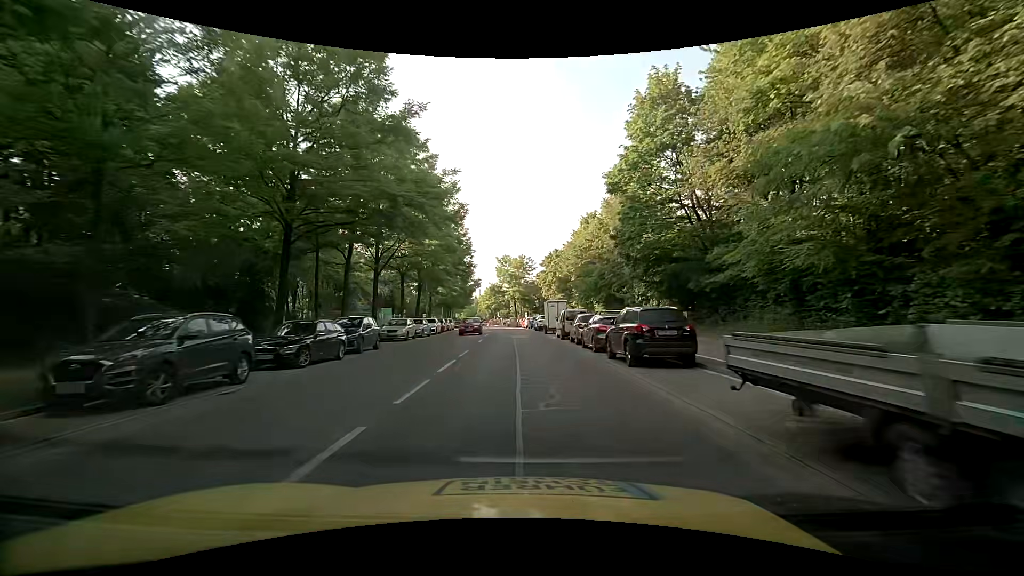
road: secondary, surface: asphalt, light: Day
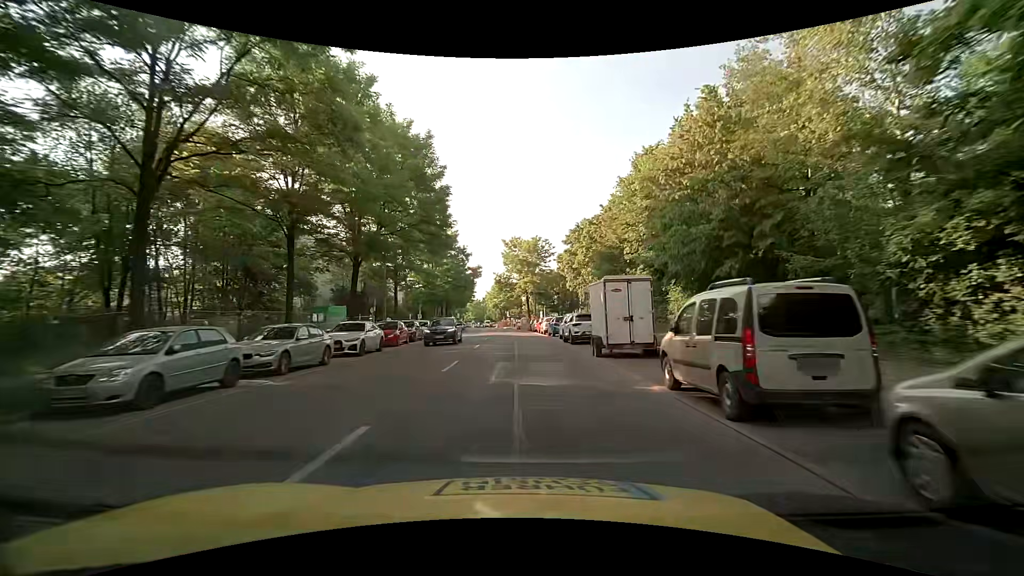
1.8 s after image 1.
(-0.4, +23.0) m; -2°
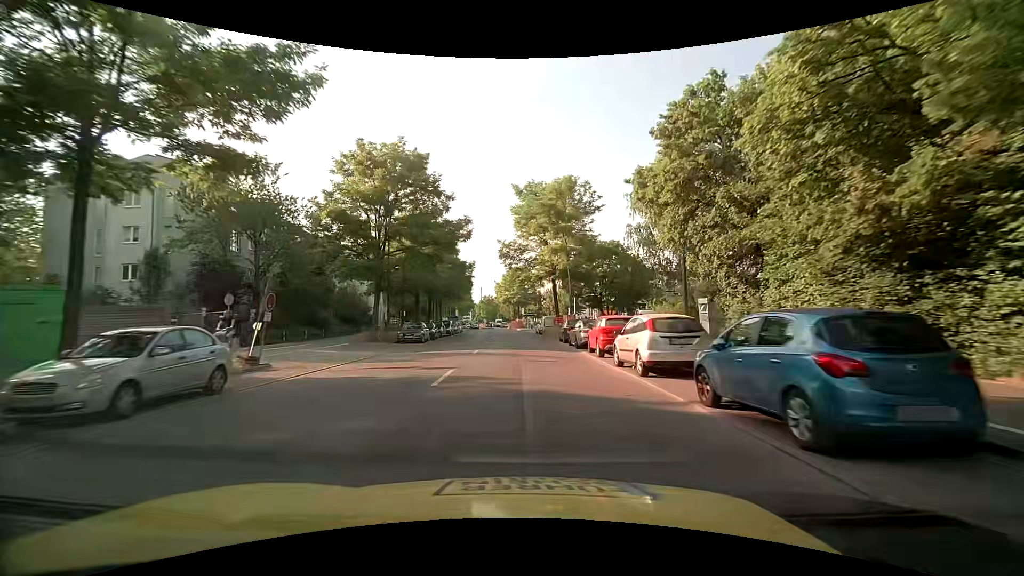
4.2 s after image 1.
(-0.8, +31.1) m; -2°
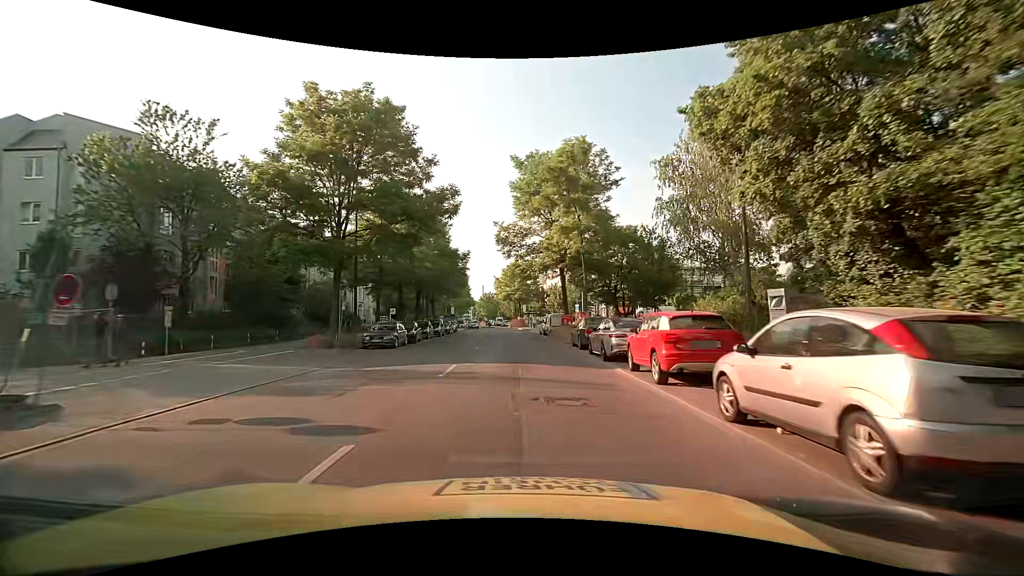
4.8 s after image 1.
(0.0, +7.8) m; 0°
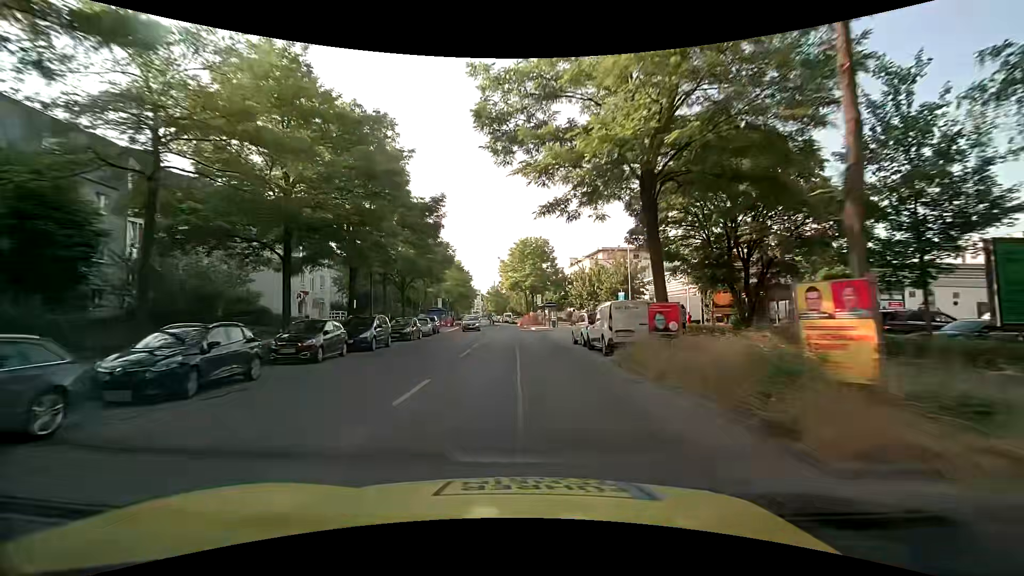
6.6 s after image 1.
(-0.2, +23.3) m; -1°
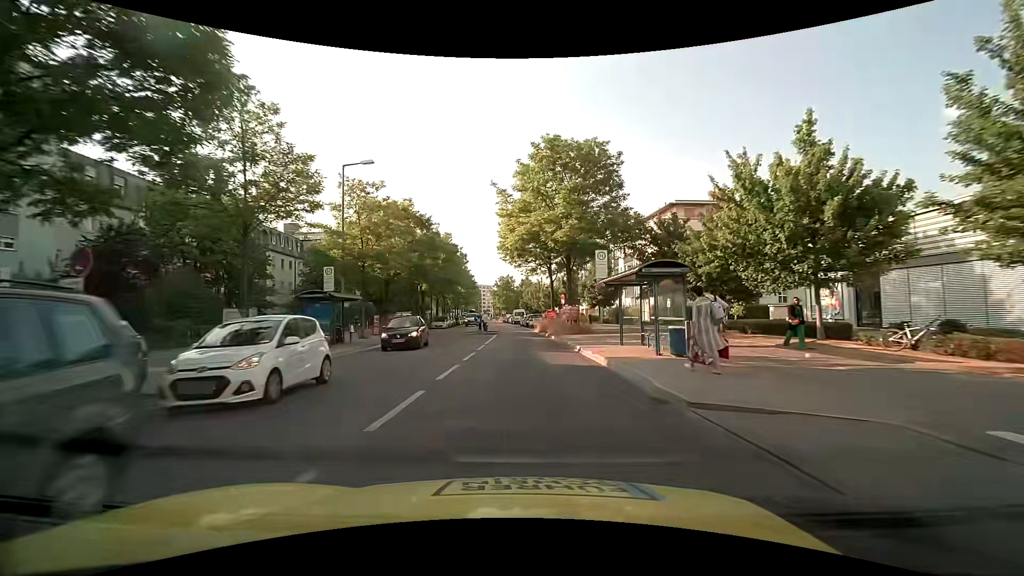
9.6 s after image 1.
(-0.8, +38.3) m; -2°
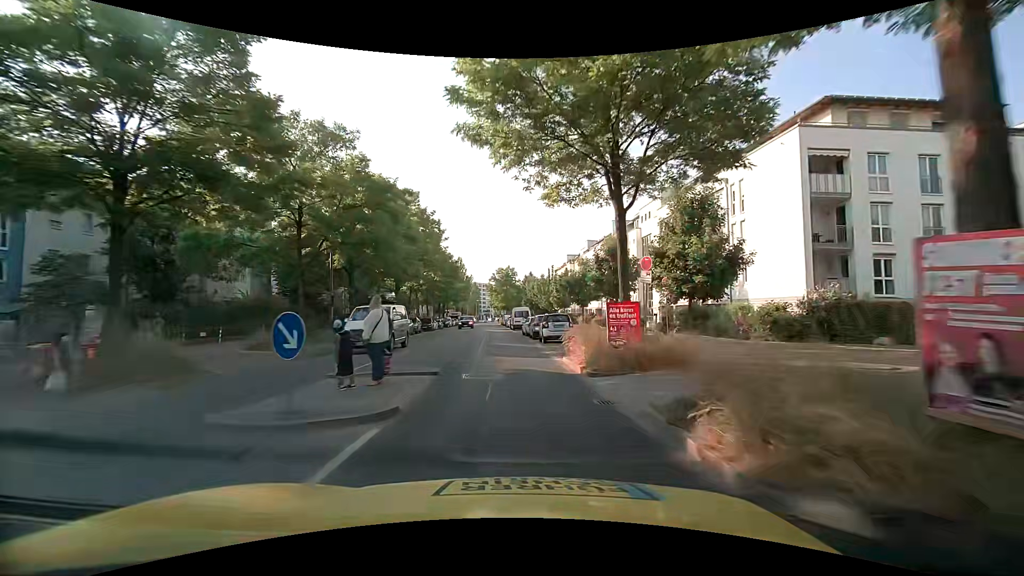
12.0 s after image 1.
(-0.3, +28.2) m; -1°
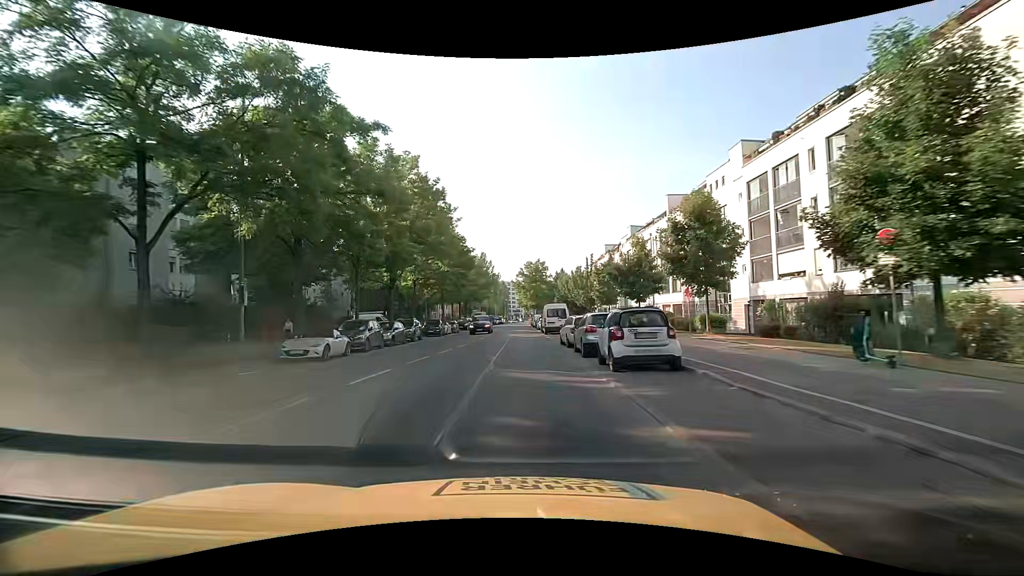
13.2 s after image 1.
(-0.2, +13.3) m; -3°
(0, +10) (0, +20) (0, +30) (-1, +40) (-1, +50) (-1, +60) (-1, +70) (-1, +80) (-1, +90) (-1, +100) m
